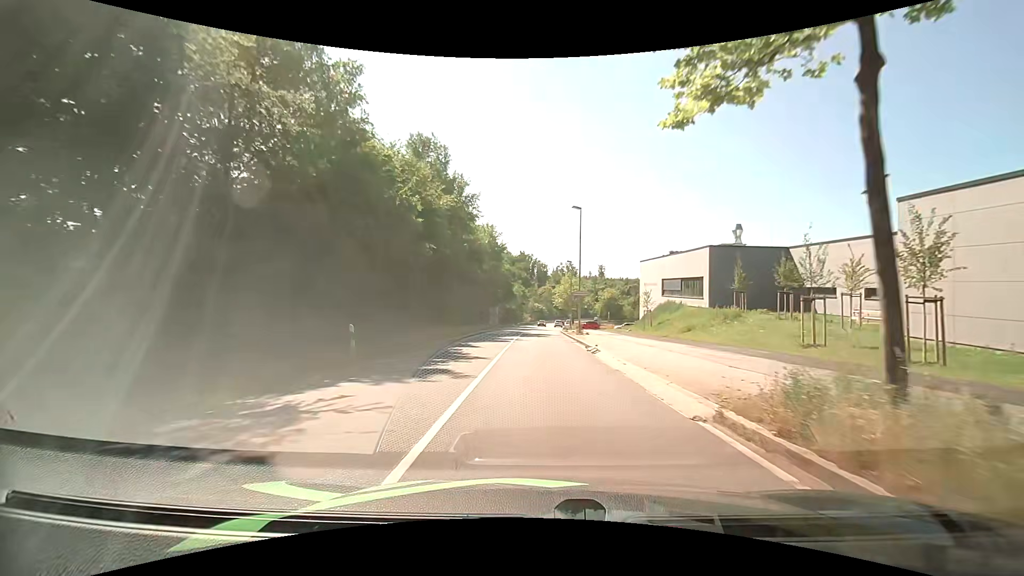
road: secondary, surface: asphalt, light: Day
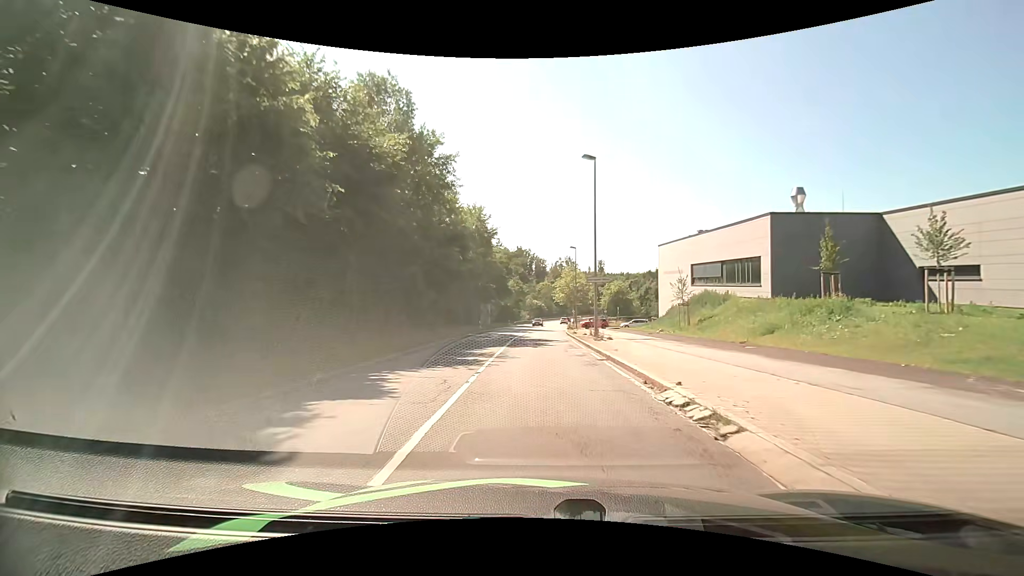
(+0.1, +12.3) m; +1°
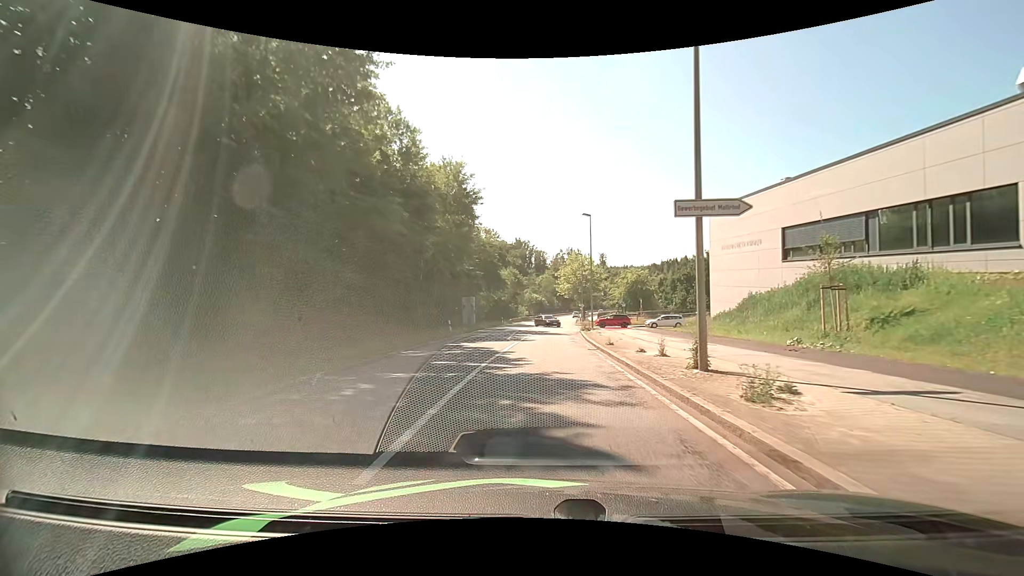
(-0.1, +18.0) m; 0°
